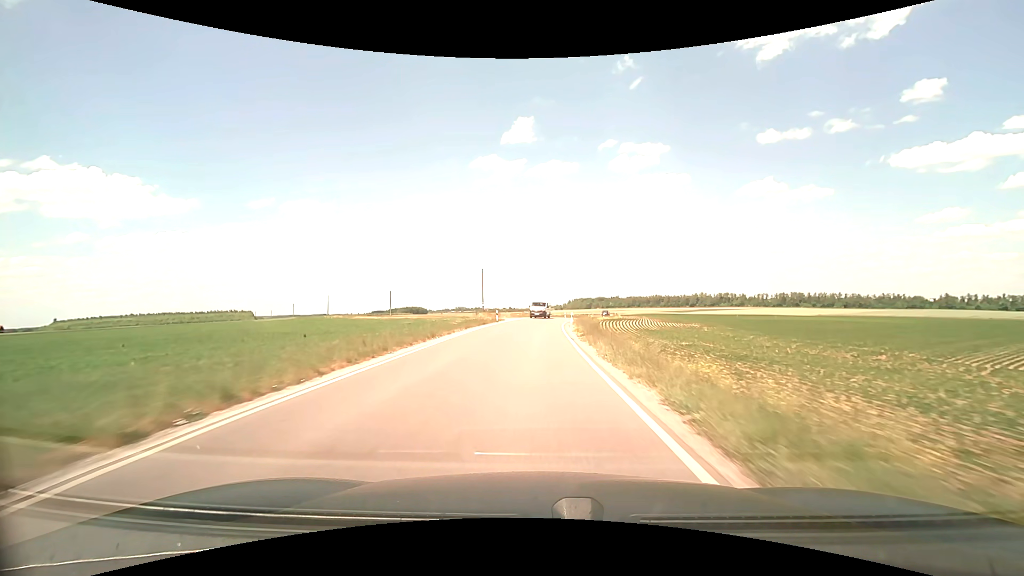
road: secondary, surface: asphalt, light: Day
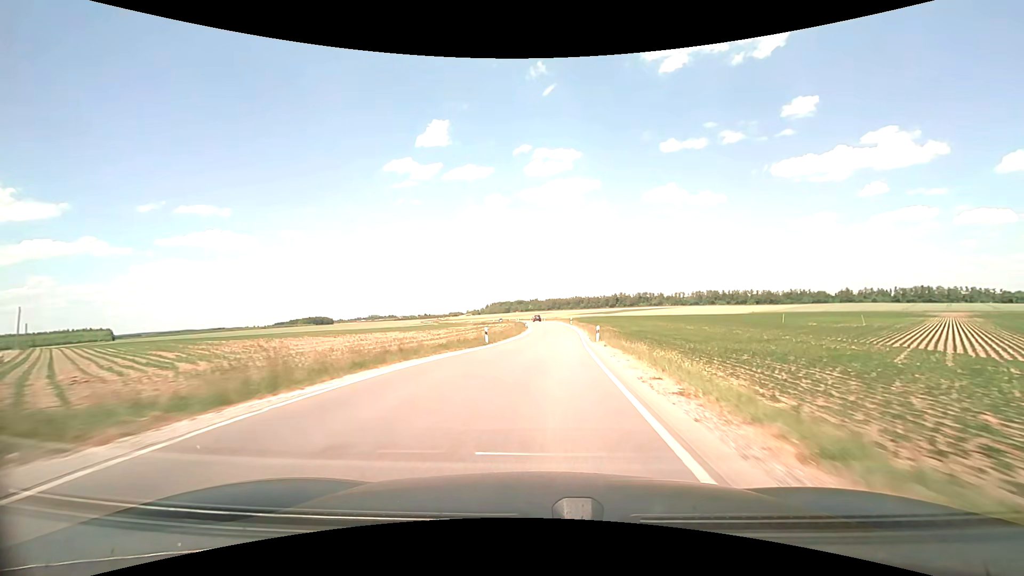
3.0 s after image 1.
(+2.4, +58.7) m; +9°
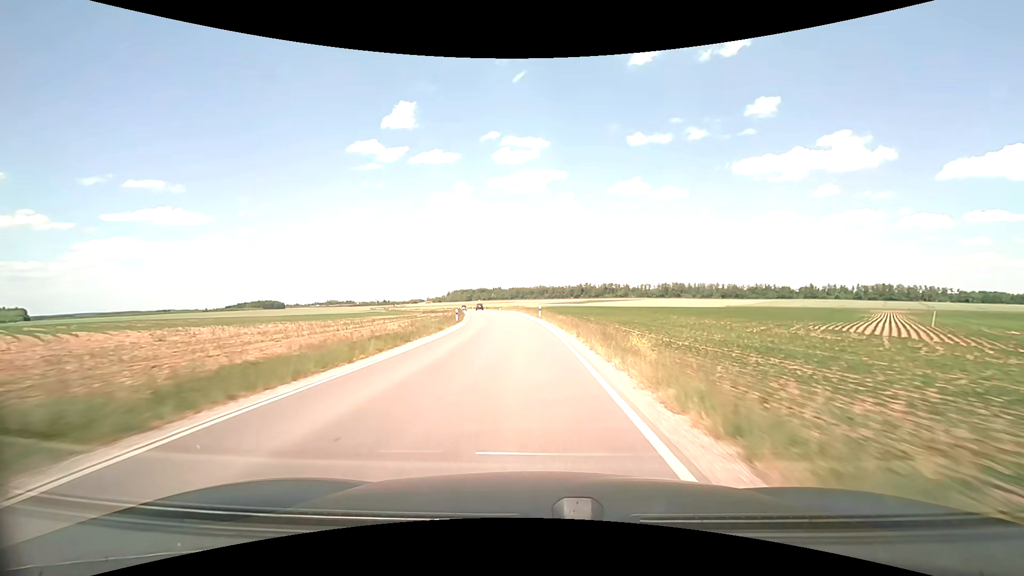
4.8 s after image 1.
(+2.0, +34.4) m; +5°
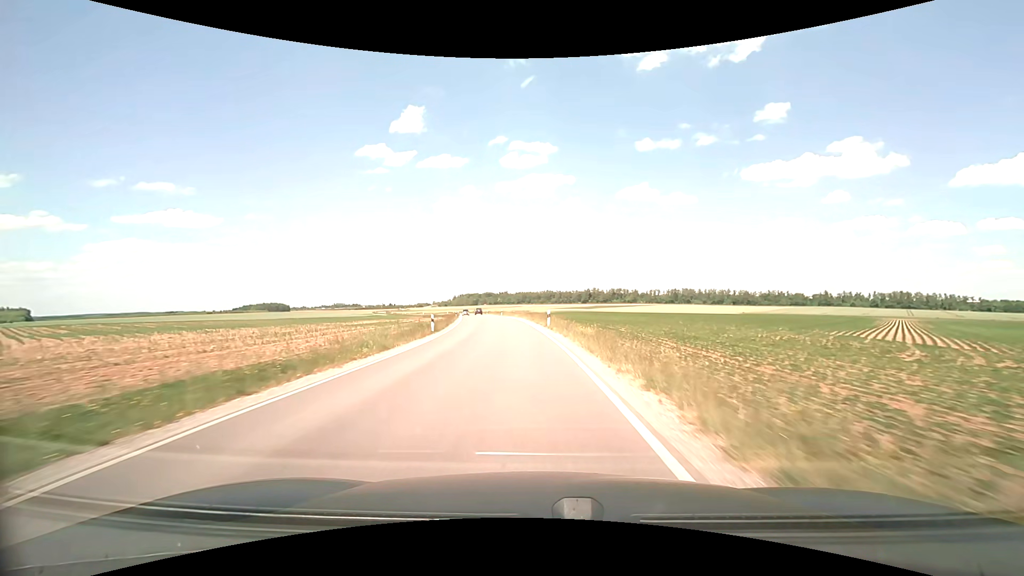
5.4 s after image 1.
(0.0, +11.7) m; 0°
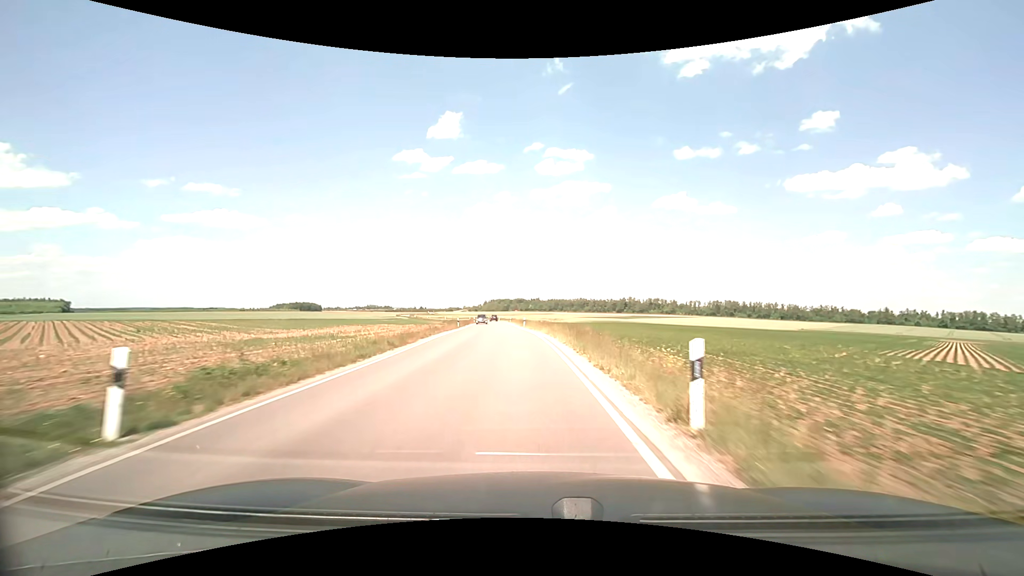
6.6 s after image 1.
(-0.7, +23.4) m; -4°
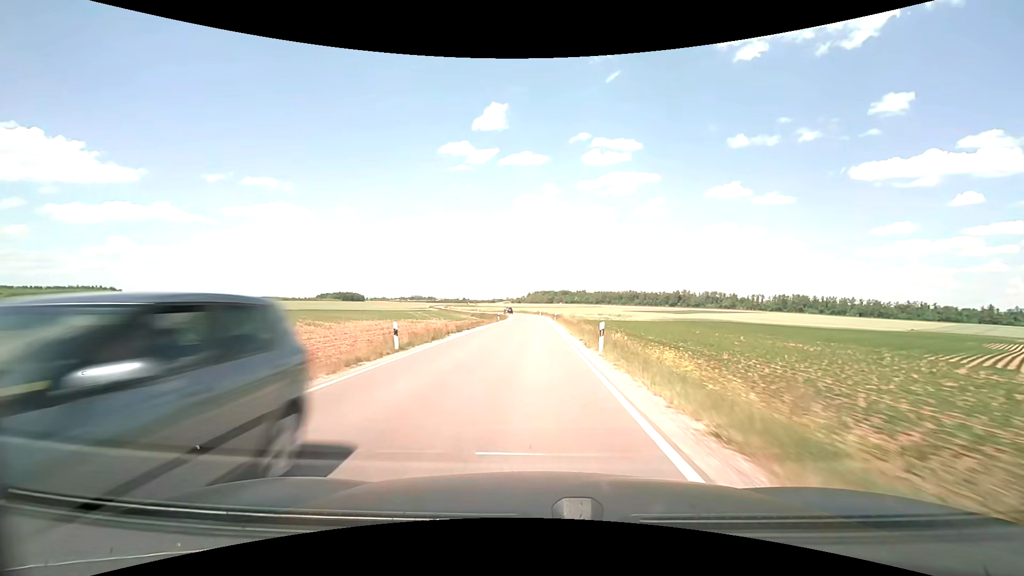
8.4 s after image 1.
(-2.0, +35.0) m; -5°
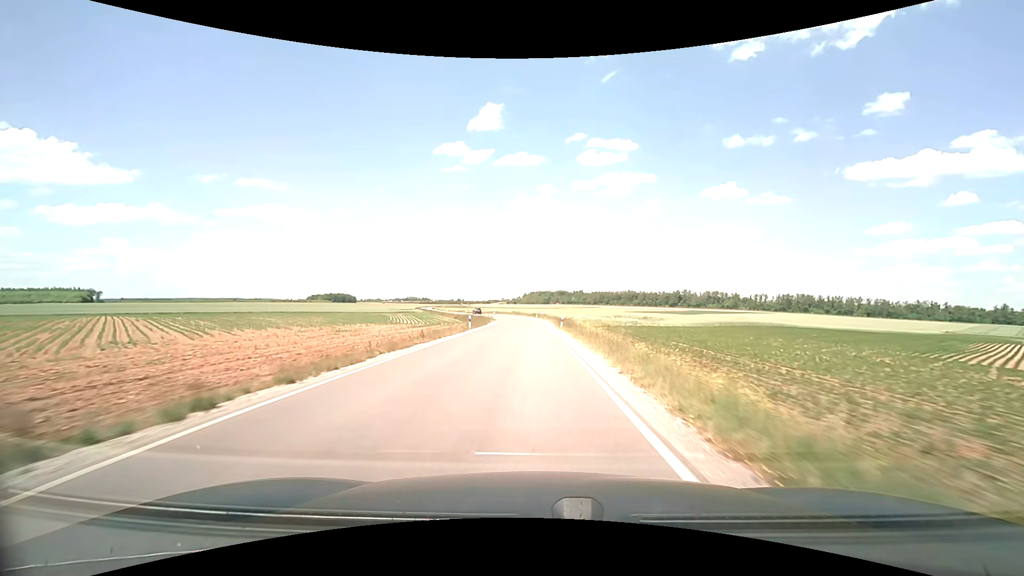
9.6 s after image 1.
(+0.1, +23.6) m; +1°
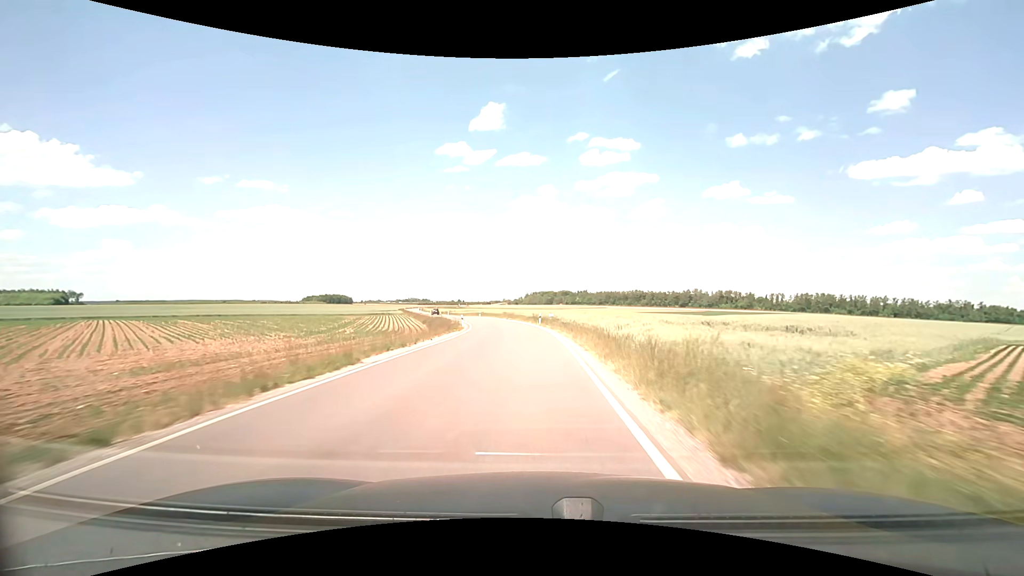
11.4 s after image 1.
(-0.1, +35.9) m; 0°
(0, +10) (0, +20) (0, +30) (-1, +40) (-2, +50) (-4, +60) (-6, +69) (-9, +79) (-12, +89) (-15, +98) m
